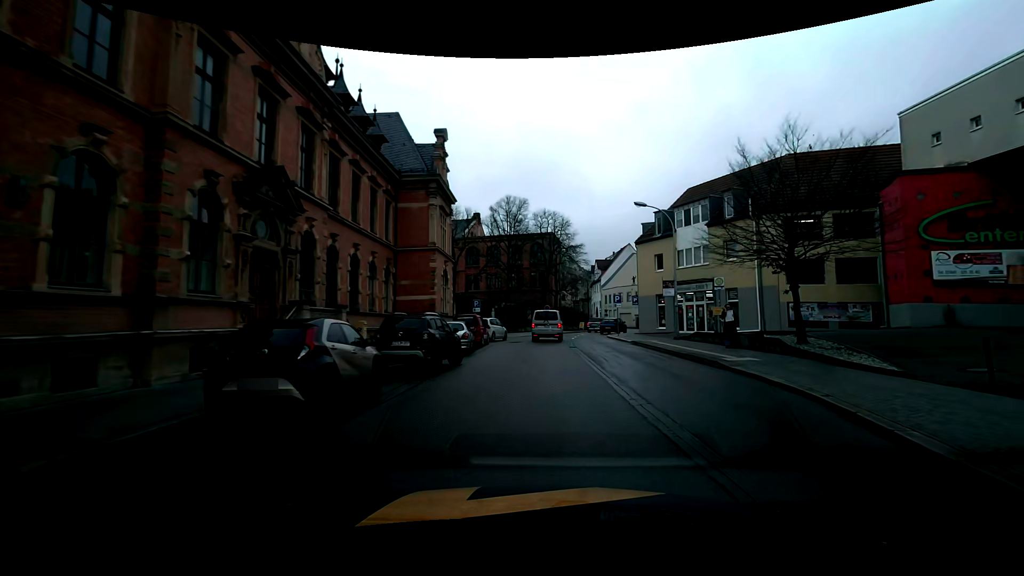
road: primary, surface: asphalt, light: Day
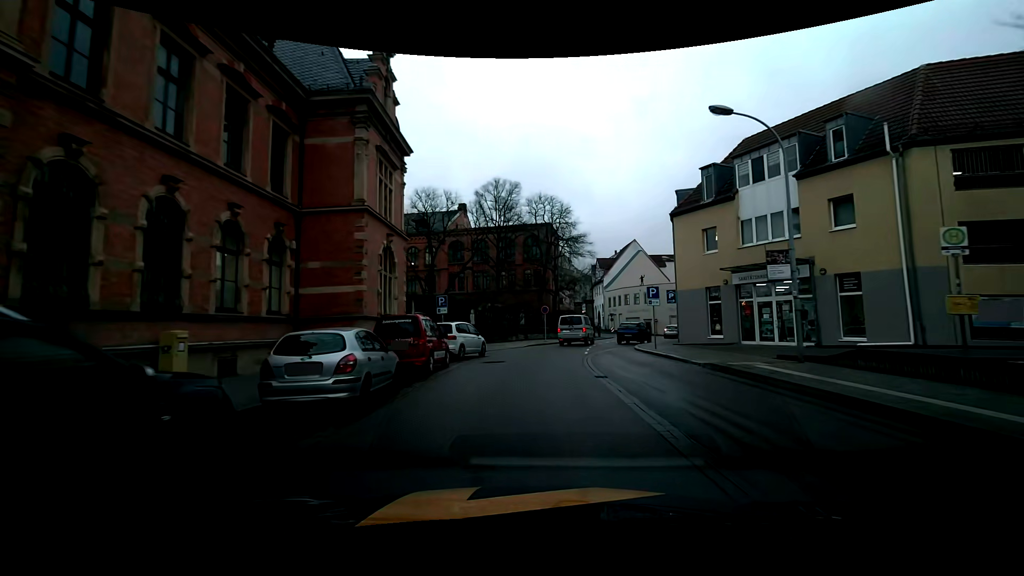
(-0.1, +12.9) m; -1°
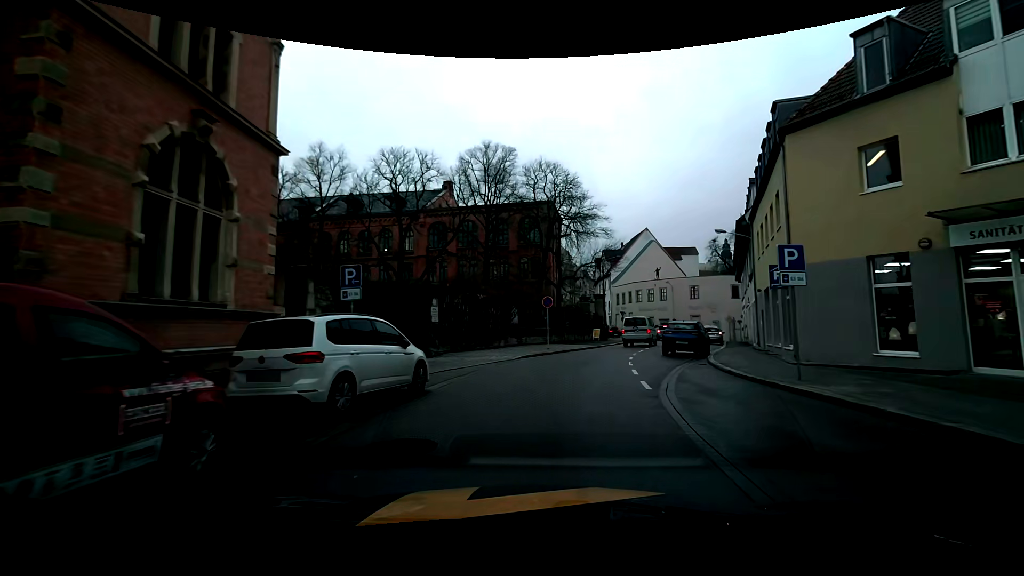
(0.0, +13.3) m; +1°
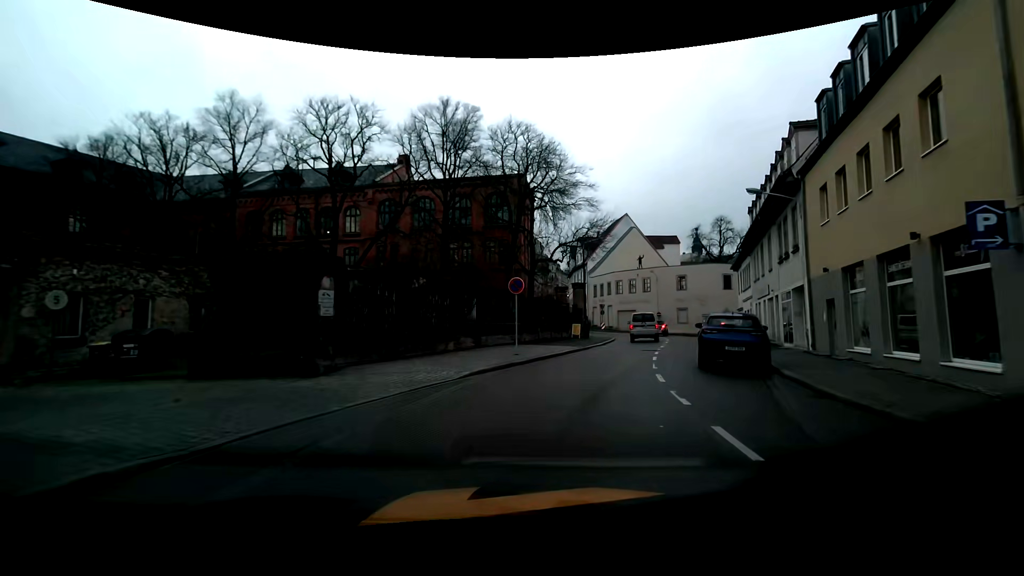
(+0.1, +8.9) m; +2°
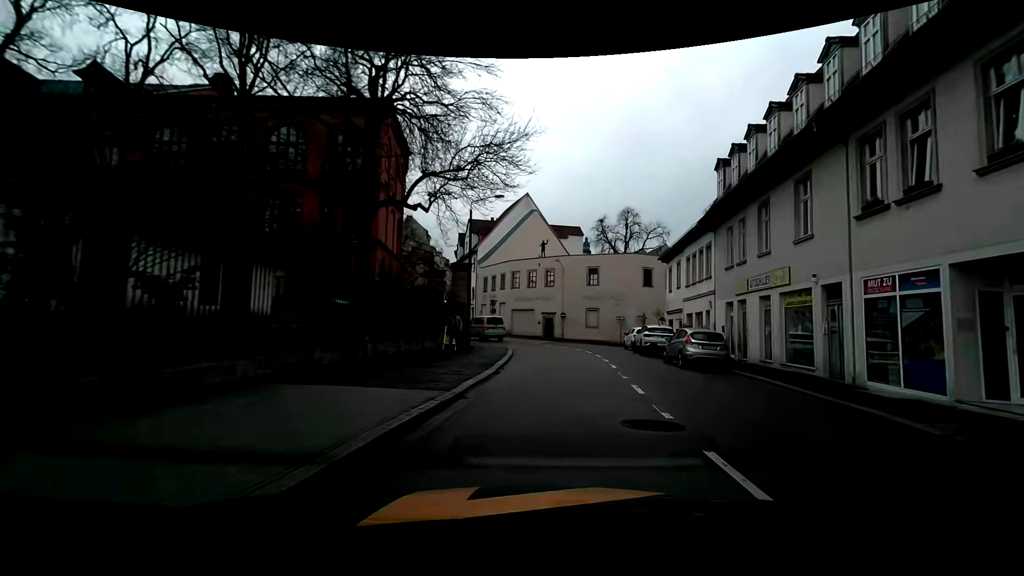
(+1.9, +16.3) m; +13°
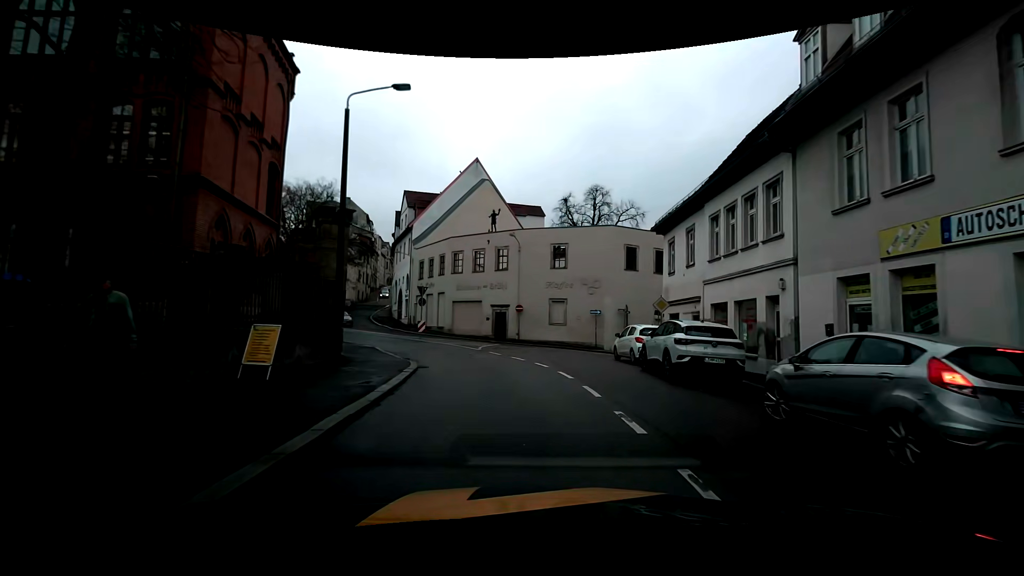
(+1.1, +13.4) m; +6°
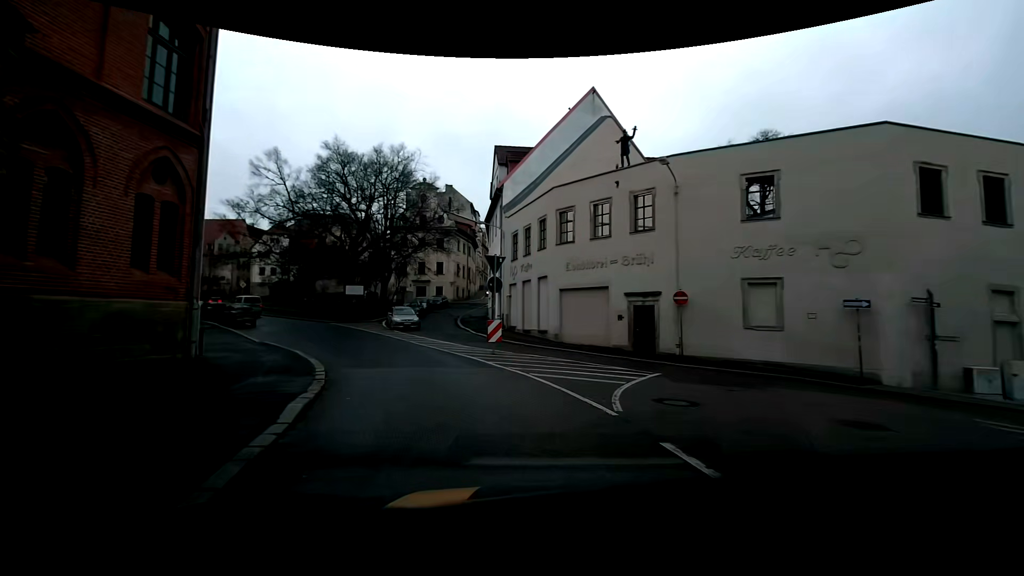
(-1.4, +16.9) m; -13°
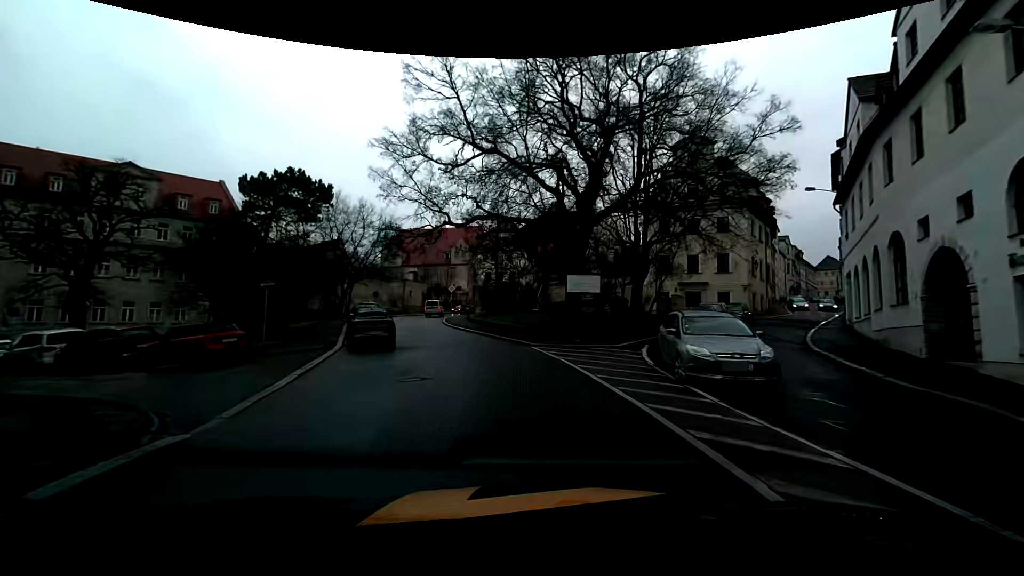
(-6.3, +22.5) m; -29°
(-1, +10) (-2, +20) (-5, +29) (-8, +39) (-10, +49) (-11, +59) (-11, +69) (-10, +79) (-8, +88) (-6, +98) m
